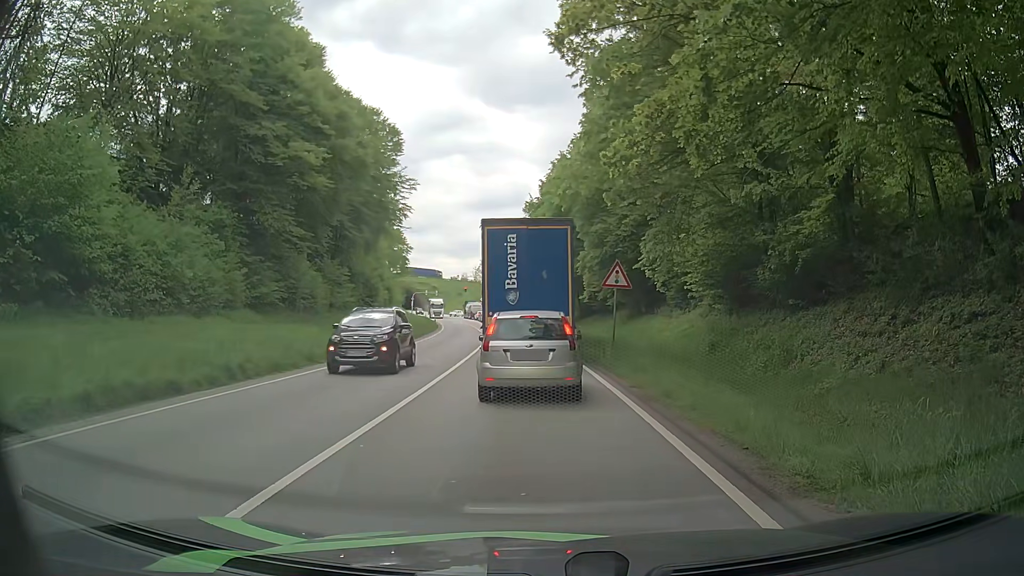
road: primary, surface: asphalt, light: Day
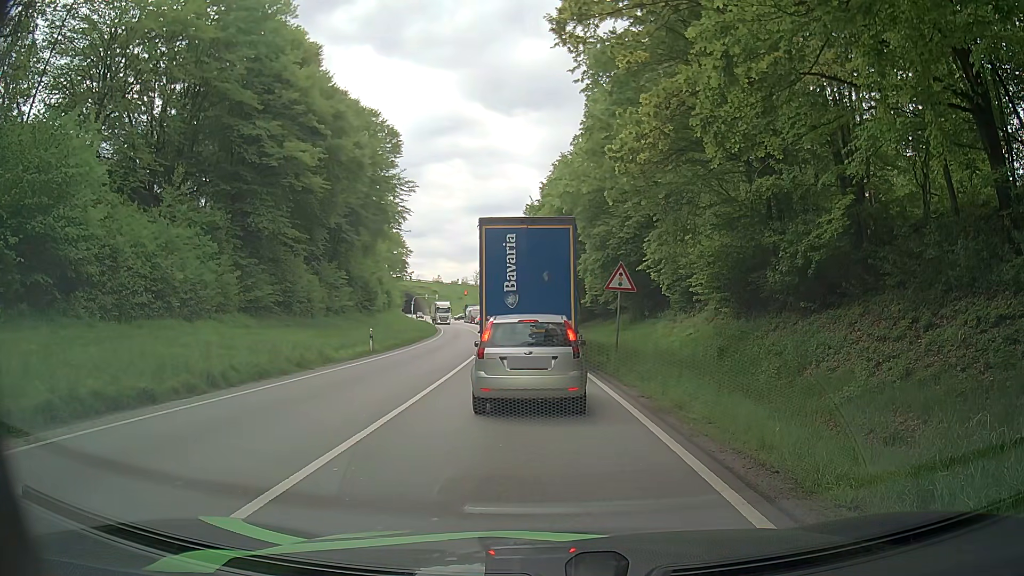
(0.0, +0.9) m; 0°
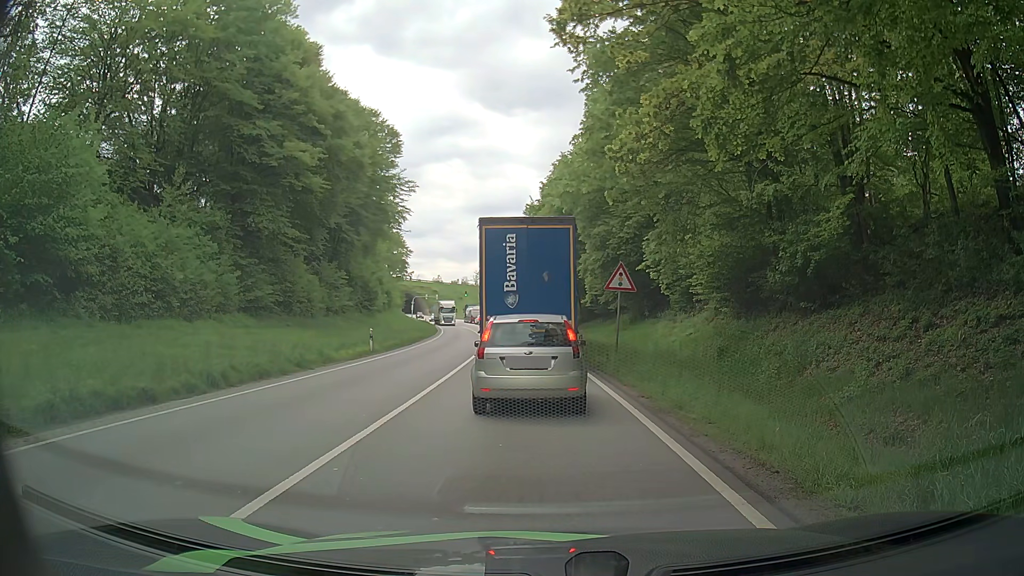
(0.0, 0.0) m; 0°
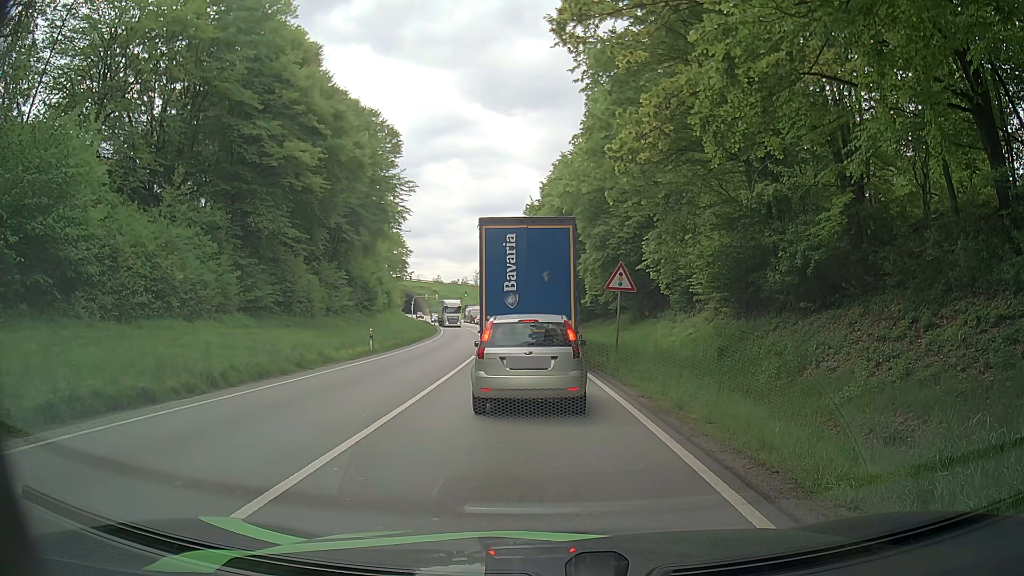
(0.0, 0.0) m; 0°
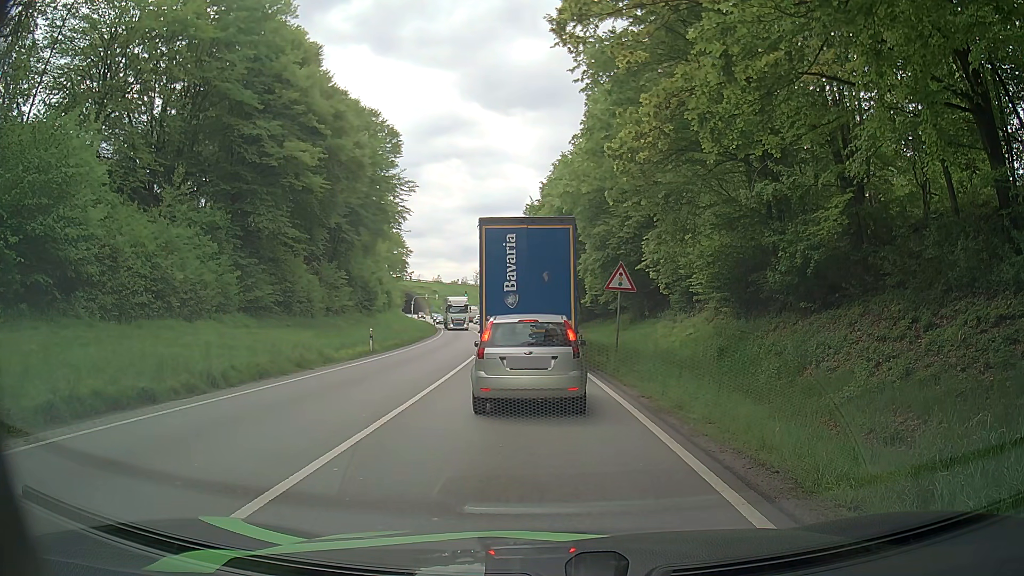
(0.0, 0.0) m; 0°
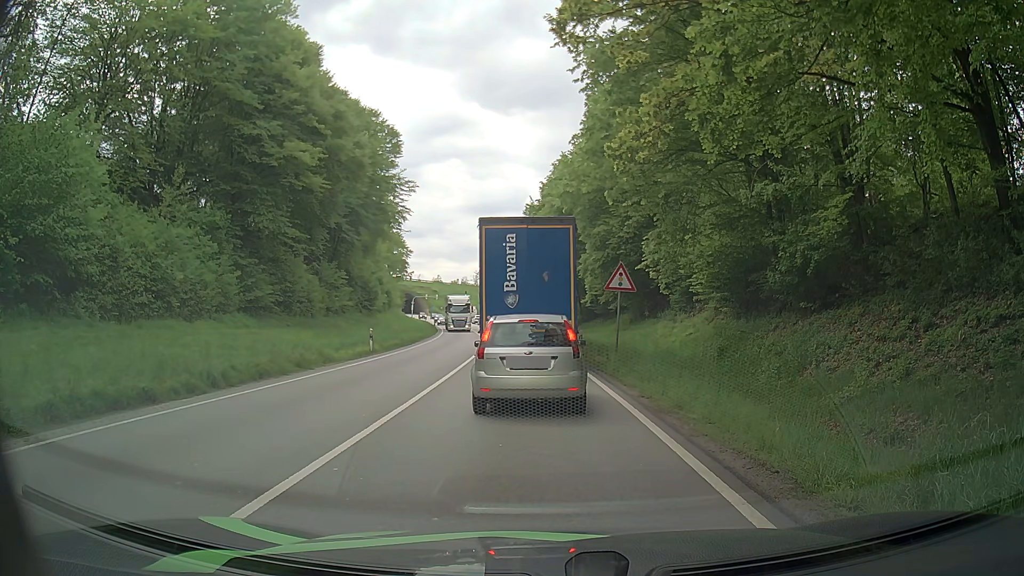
(0.0, 0.0) m; 0°
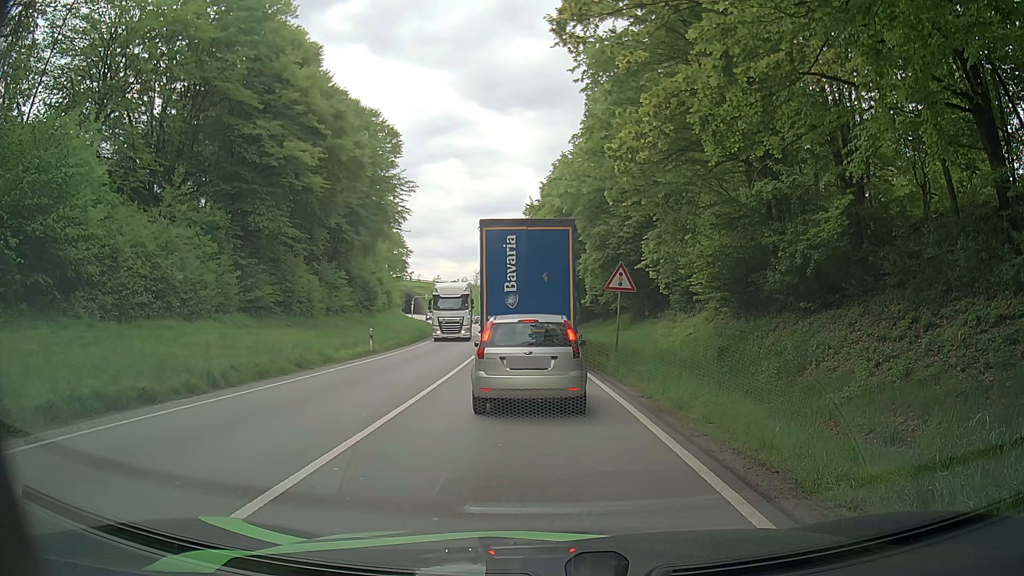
(0.0, 0.0) m; 0°
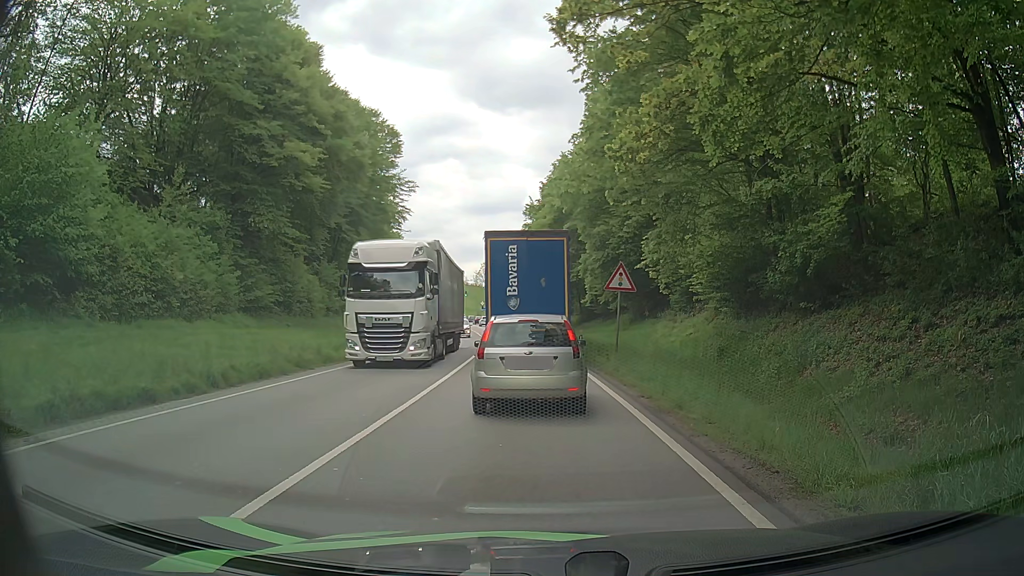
(0.0, 0.0) m; 0°
